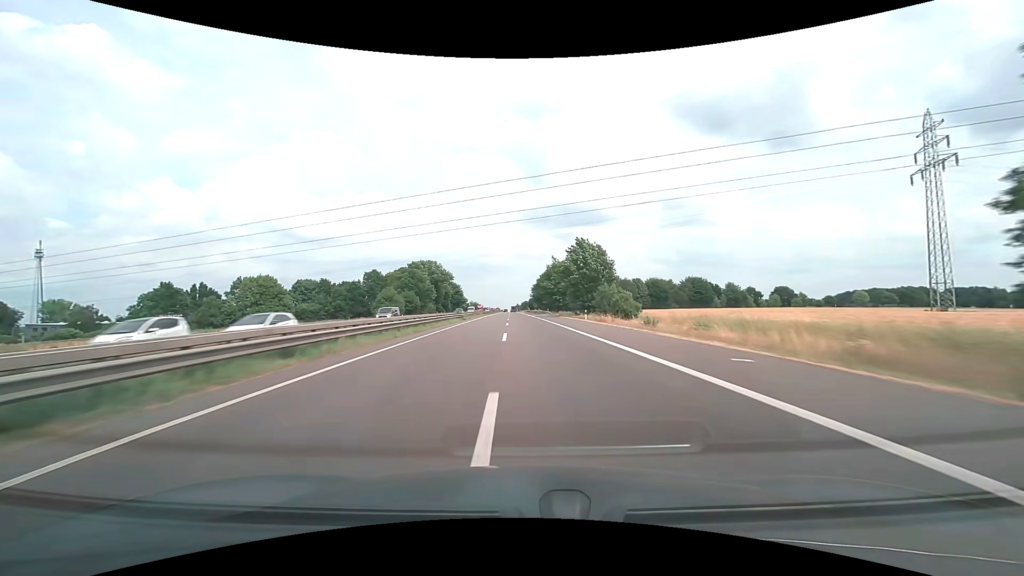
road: motorway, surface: asphalt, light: Day
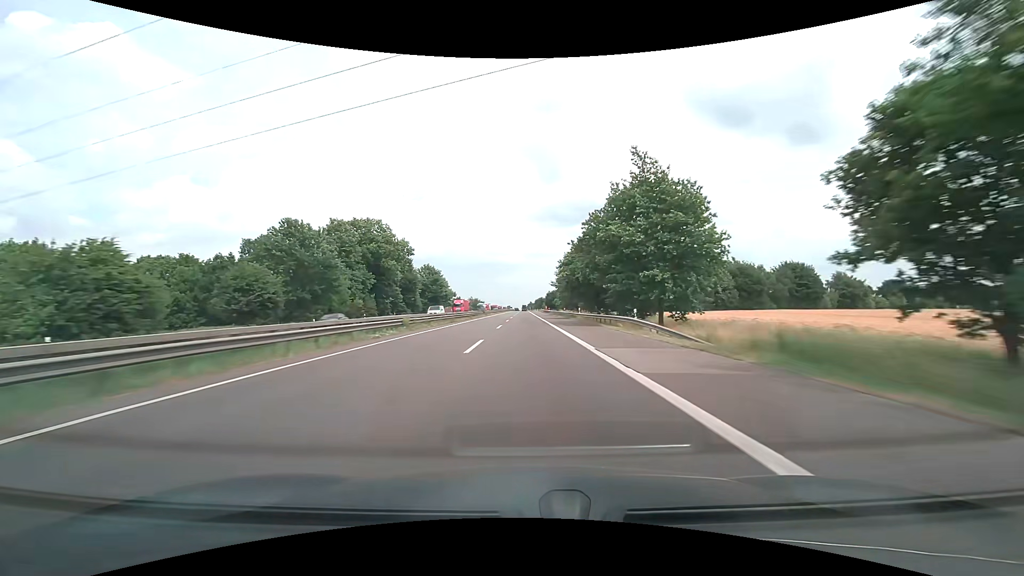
(-0.9, +77.0) m; -1°
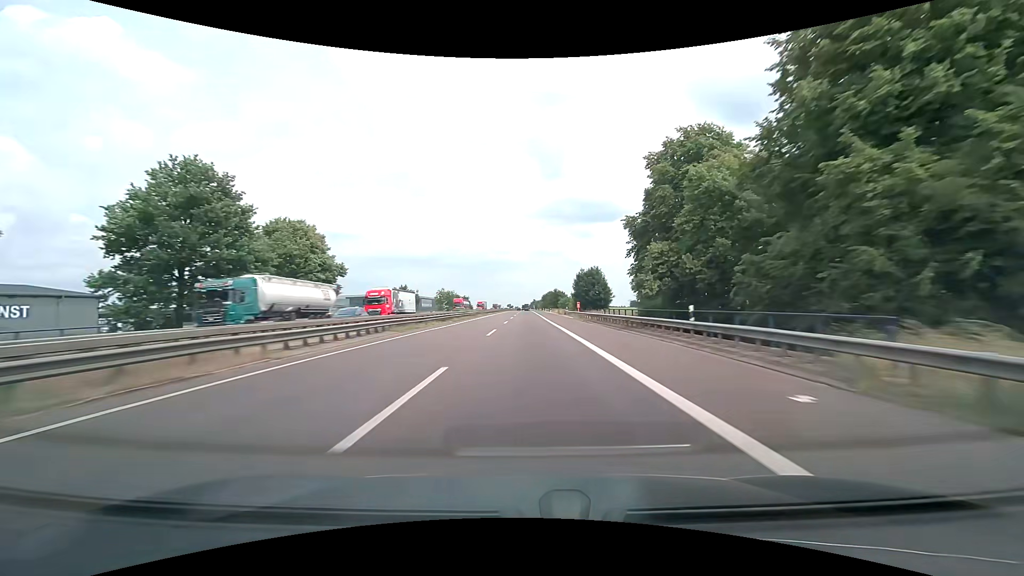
(-0.8, +100.3) m; 0°
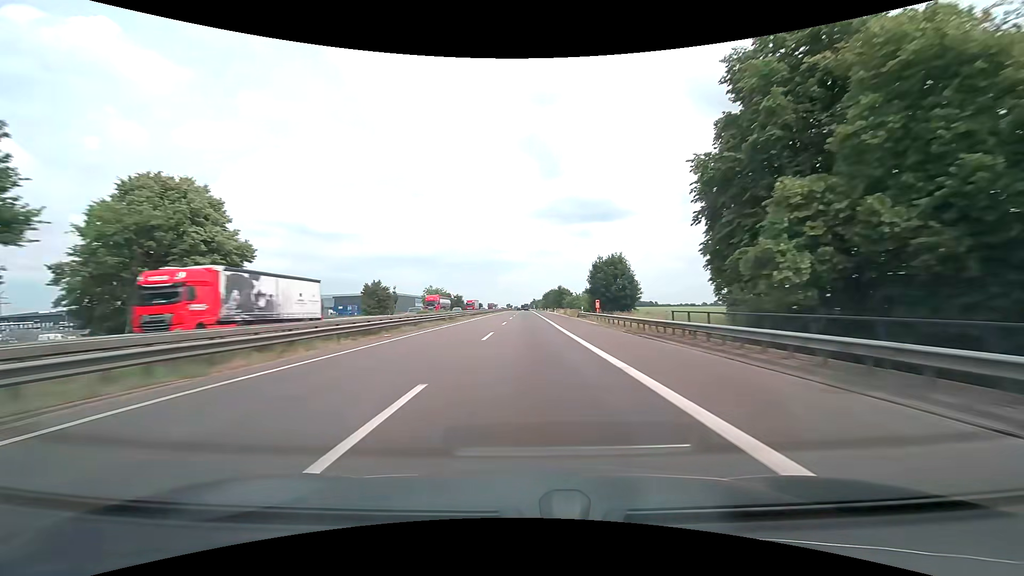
(-0.1, +20.3) m; 0°
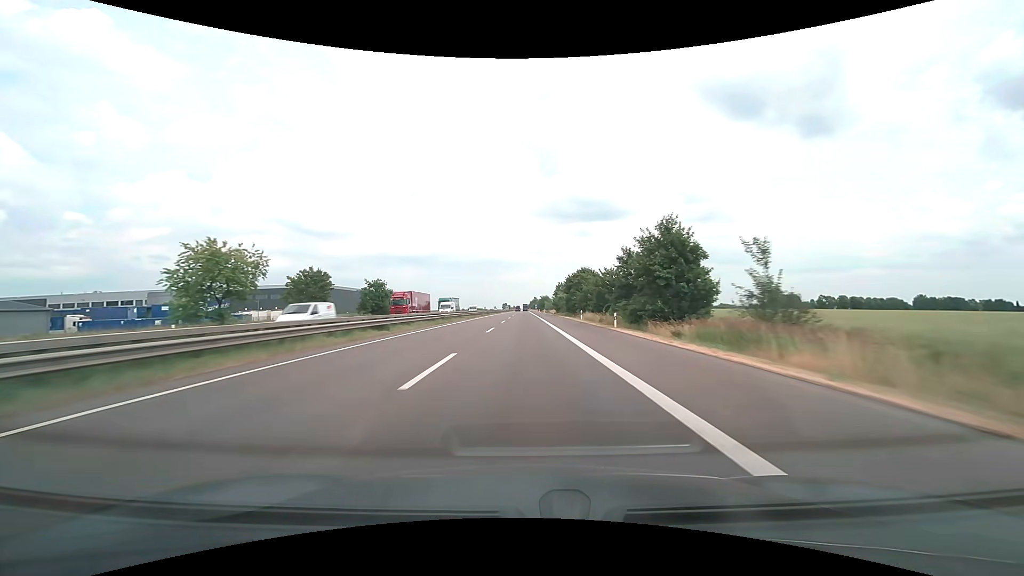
(+0.2, +102.3) m; 0°
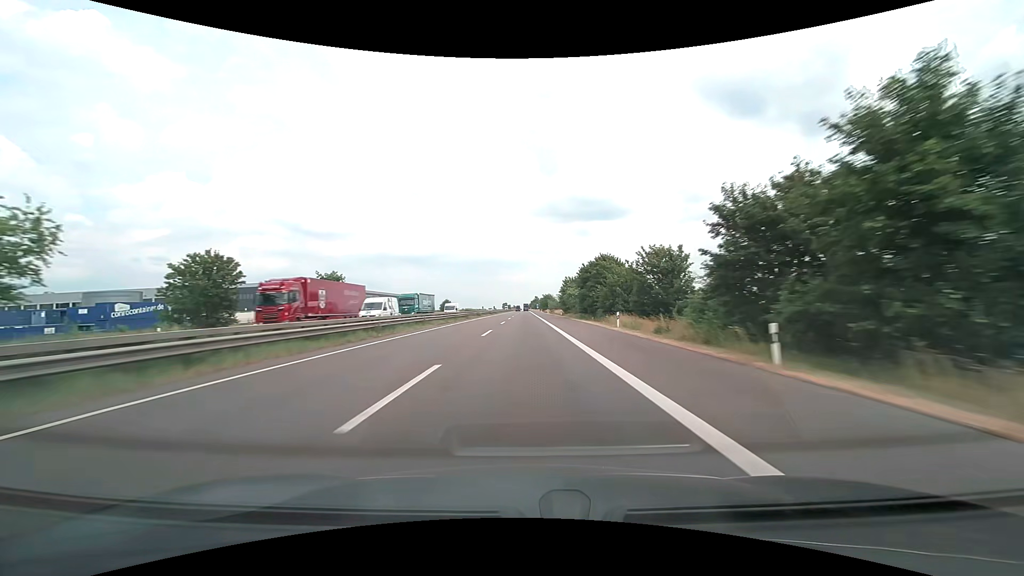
(0.0, +20.5) m; 0°
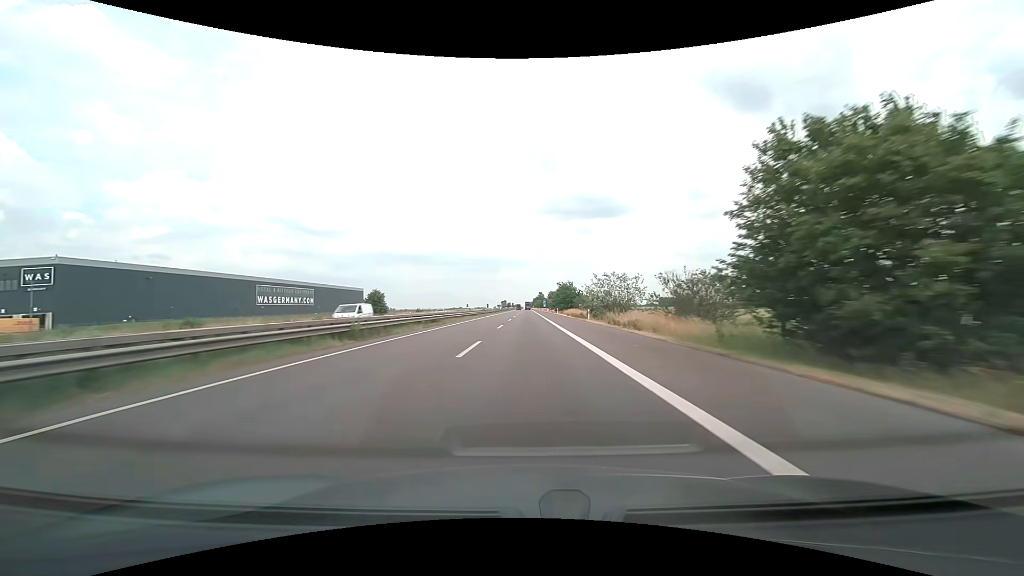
(-0.3, +82.3) m; 0°
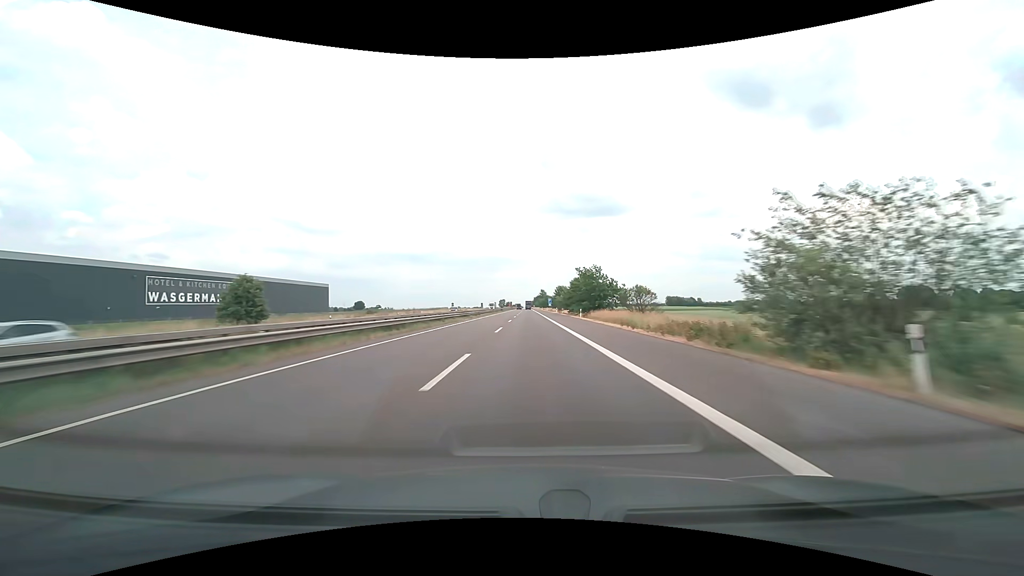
(0.0, +41.2) m; 0°
(0, +10) (0, +20) (0, +30) (0, +40) (0, +50) (0, +60) (0, +70) (0, +80) (0, +90) (0, +100) m
